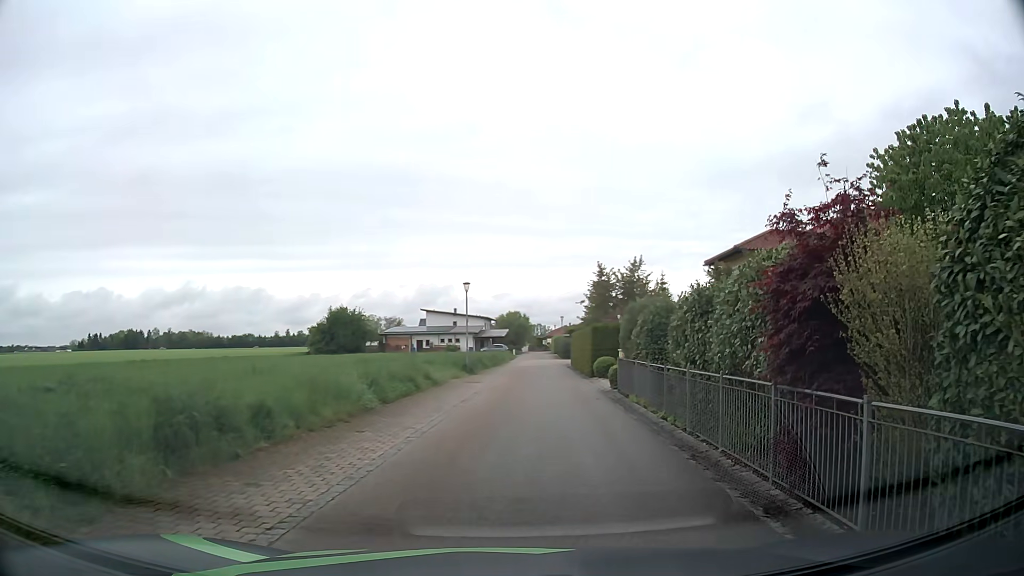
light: Day
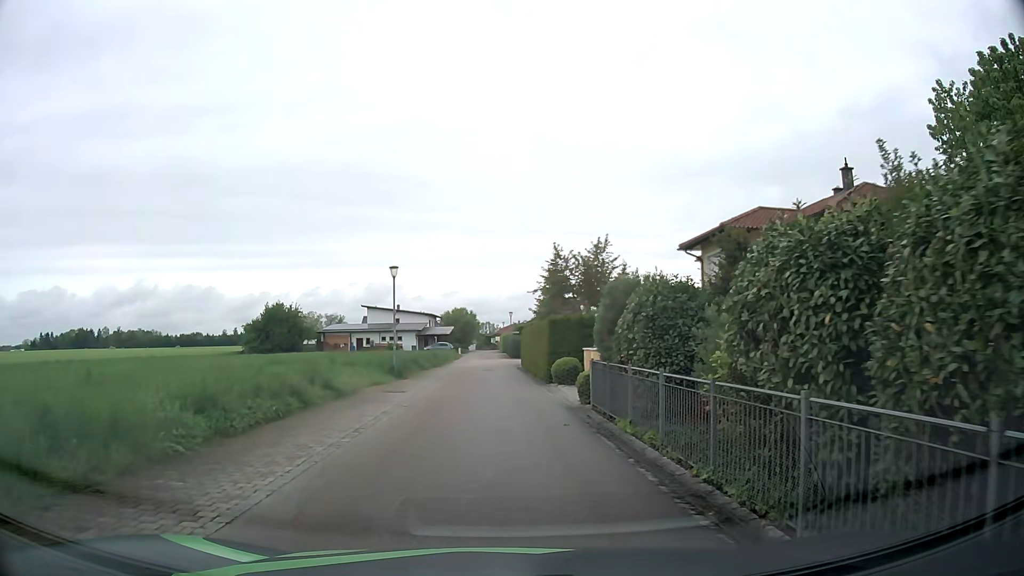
(+0.4, +6.4) m; +4°
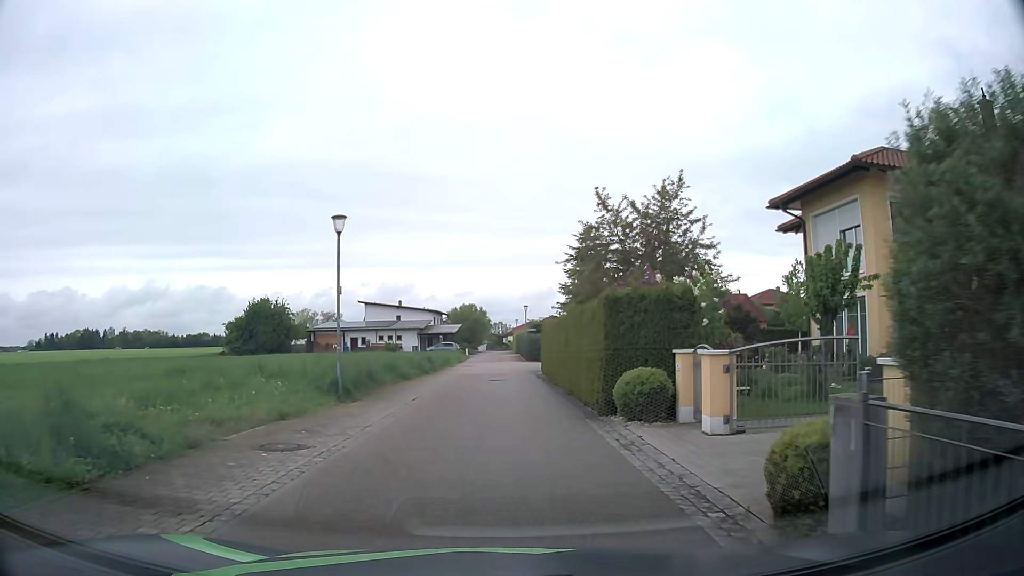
(0.0, +11.3) m; -1°
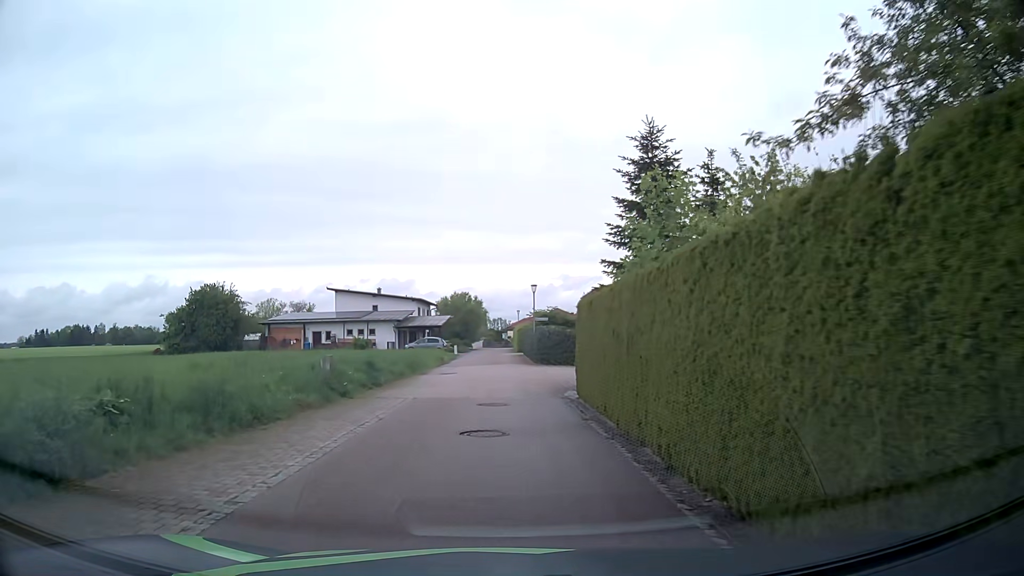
(0.0, +16.7) m; 0°
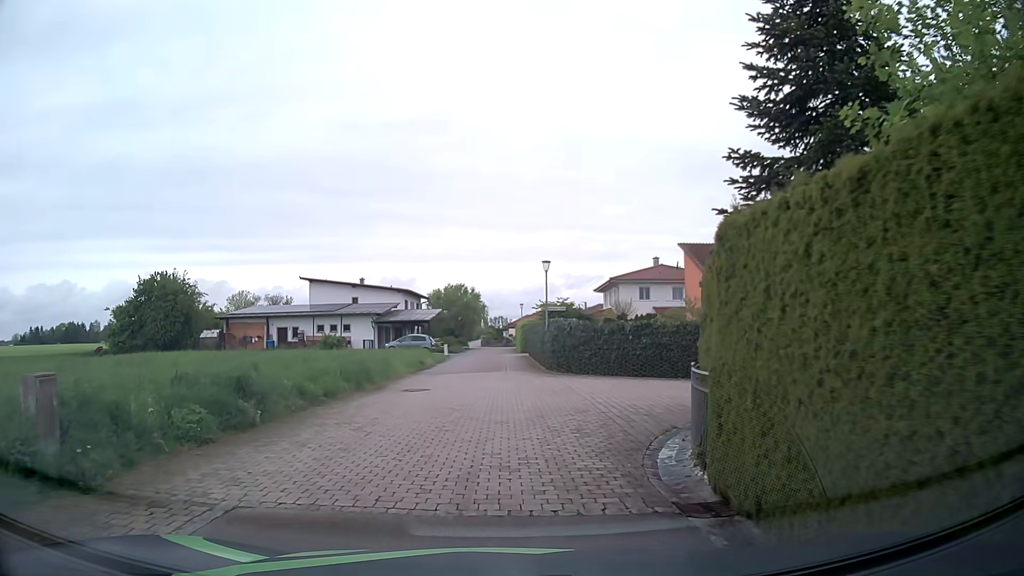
(0.0, +11.1) m; 0°
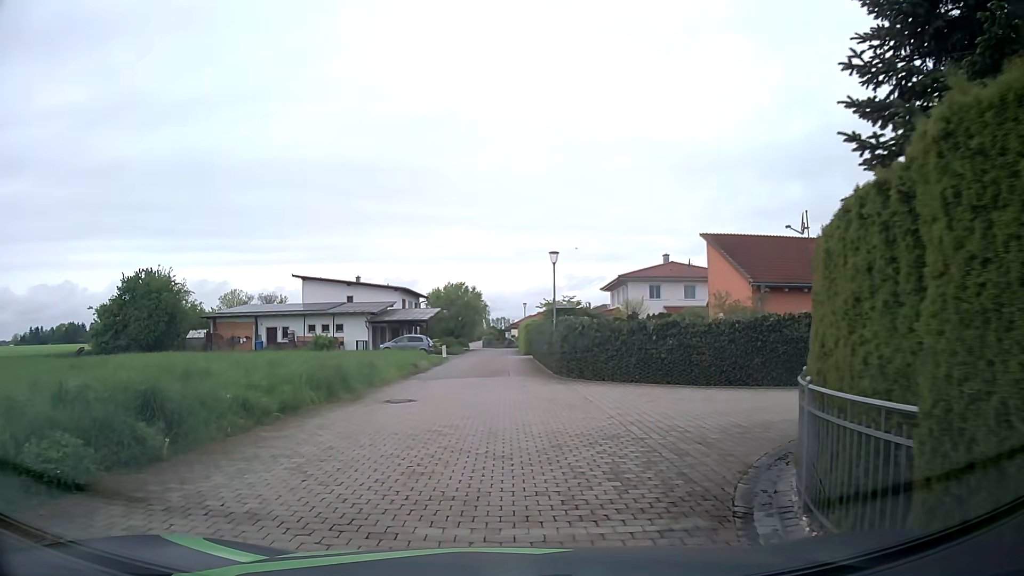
(0.0, +3.2) m; 0°
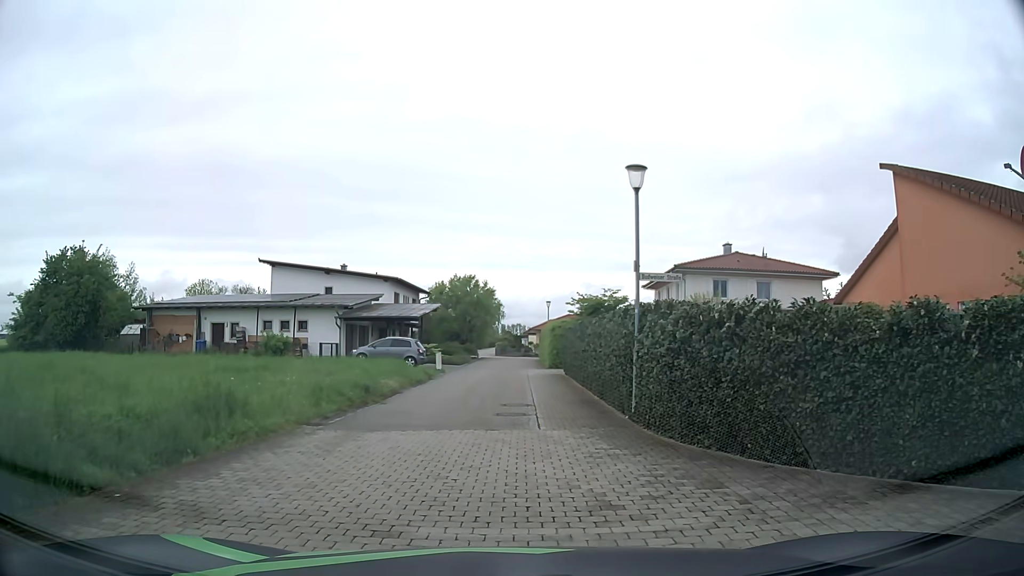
(-0.2, +13.4) m; -2°
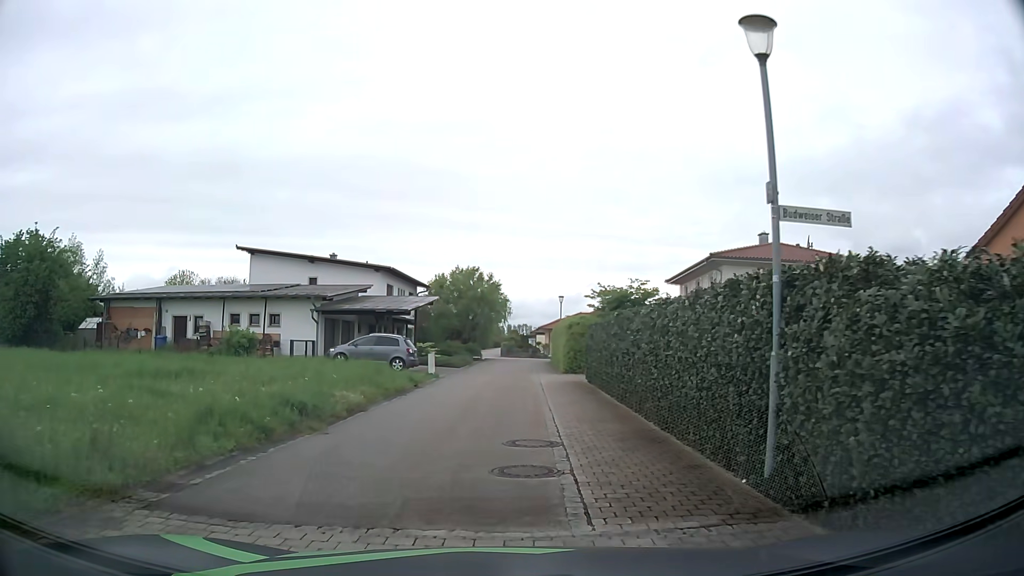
(0.0, +6.2) m; -1°
(0, +10) (+1, +20) (+1, +30) (+2, +40) (+2, +50) (+2, +60) (0, +70) (-1, +79) (-1, +89) (0, +99) m
